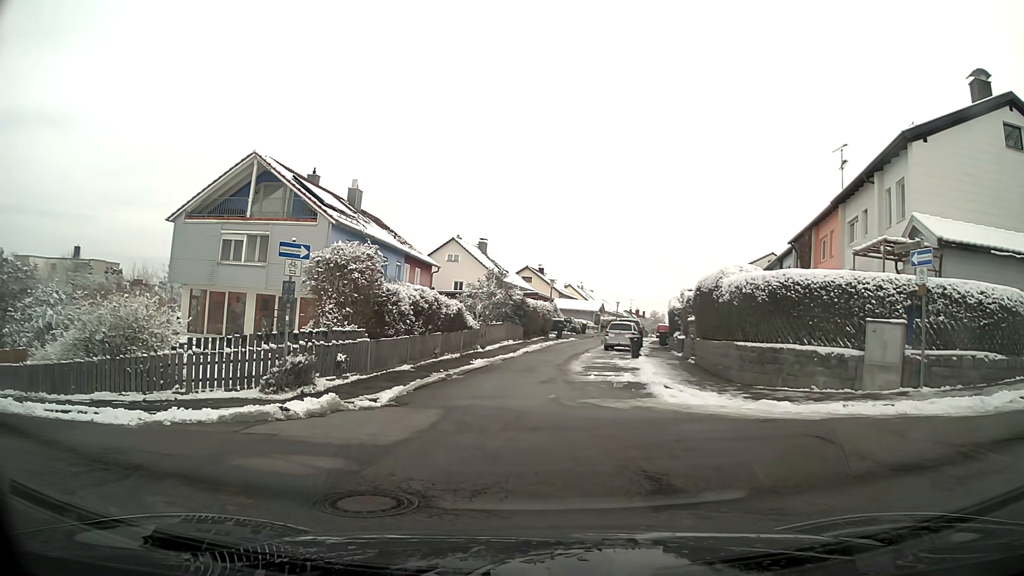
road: residential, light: Day
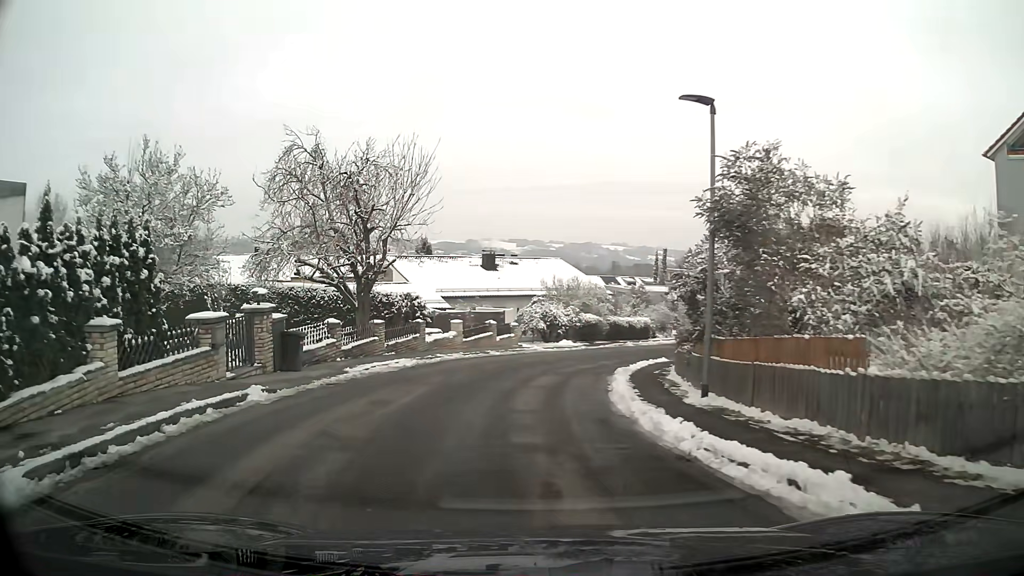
(-7.0, +6.6) m; -68°
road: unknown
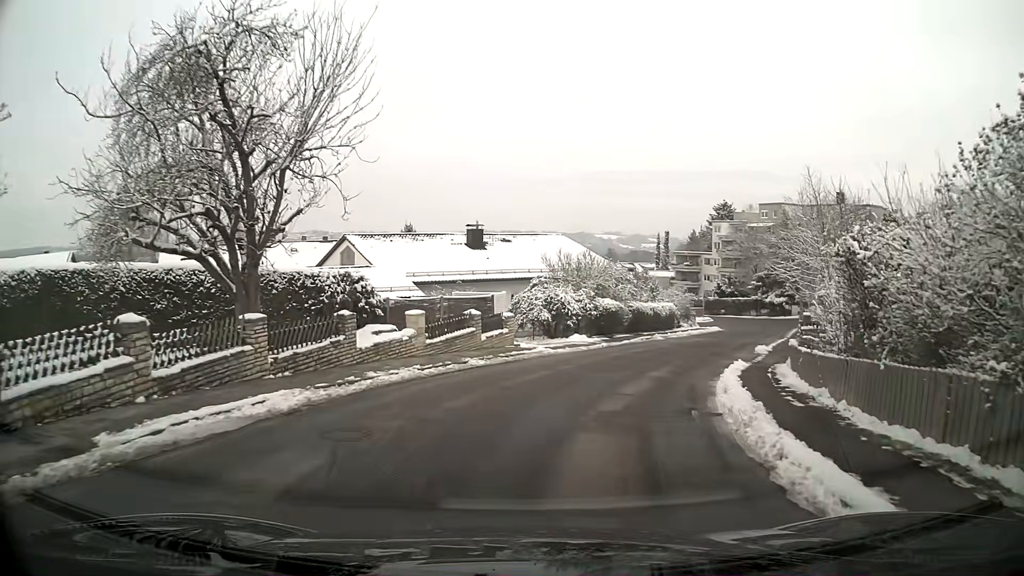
(0.0, +10.4) m; +3°
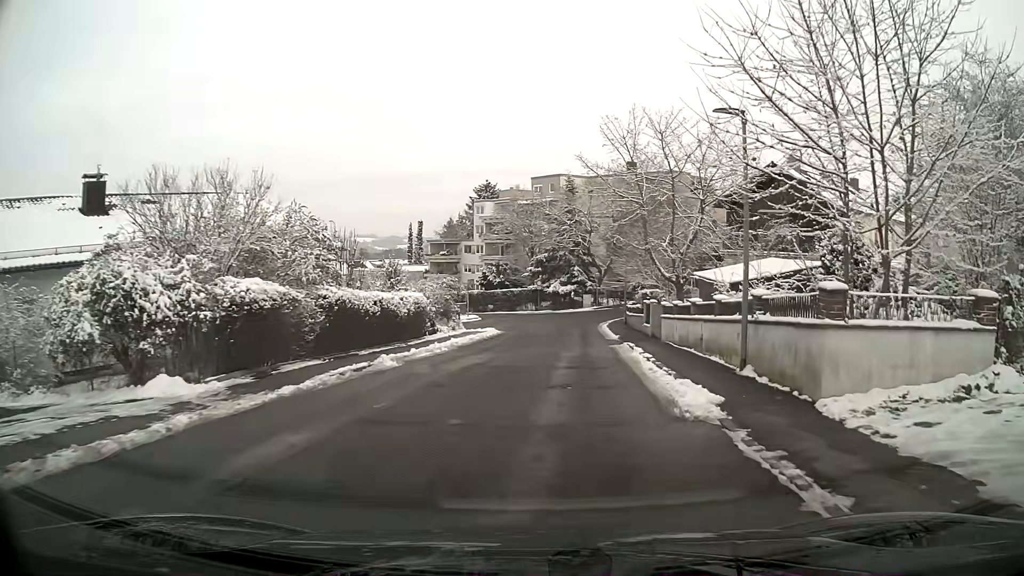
(+3.4, +18.7) m; +19°
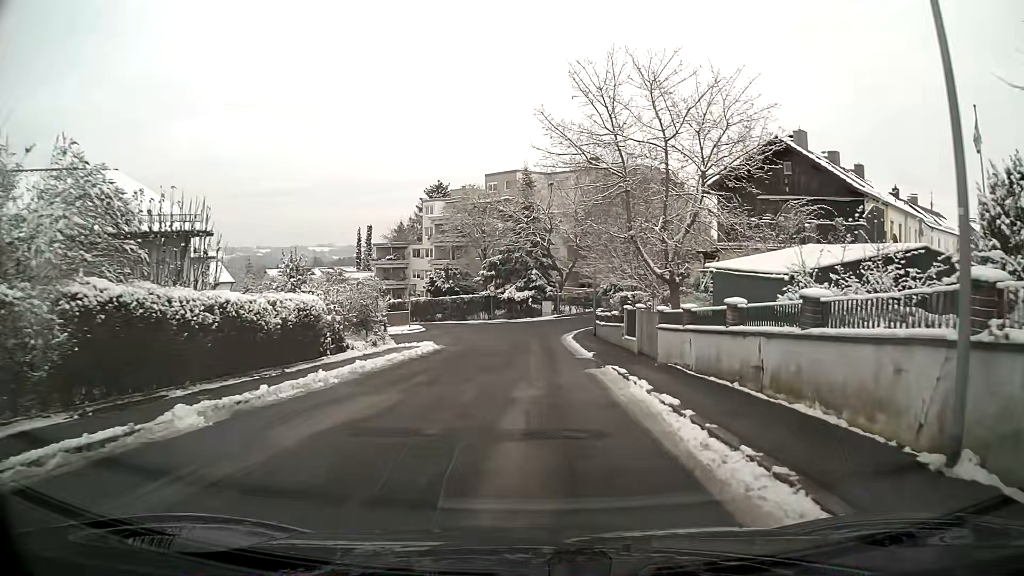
(+0.3, +7.9) m; +3°
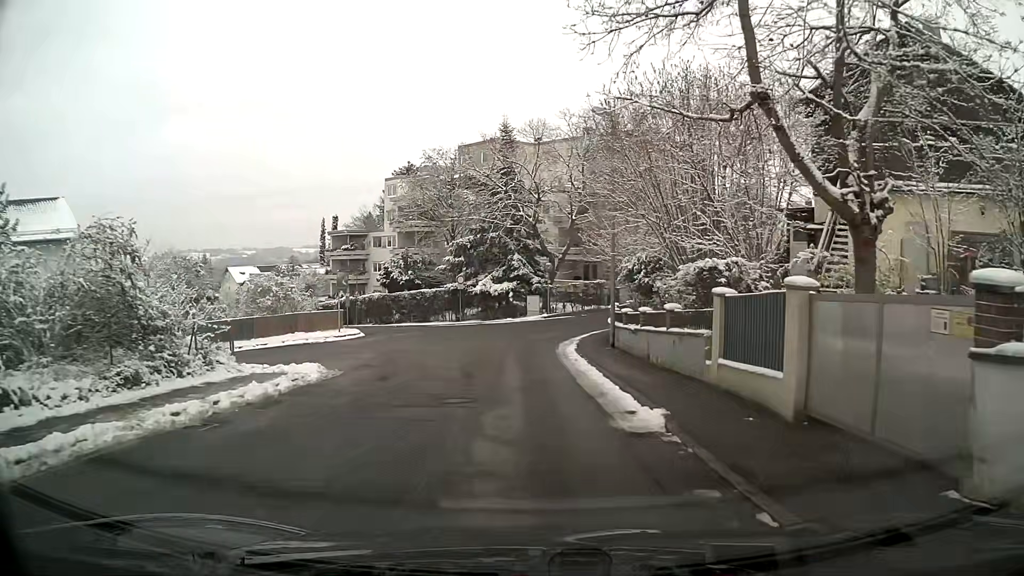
(+0.2, +14.8) m; +1°
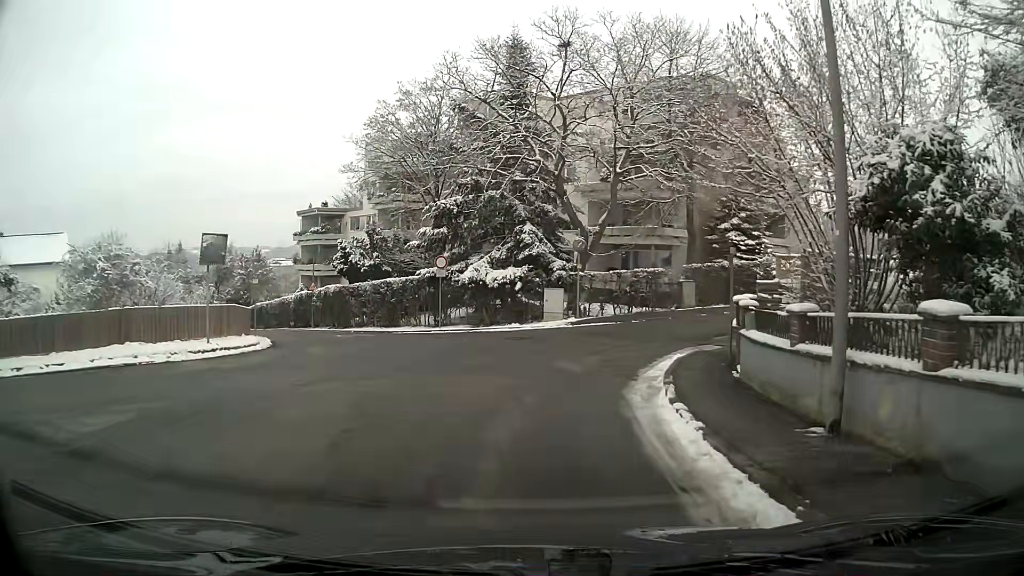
(-0.2, +16.2) m; -1°
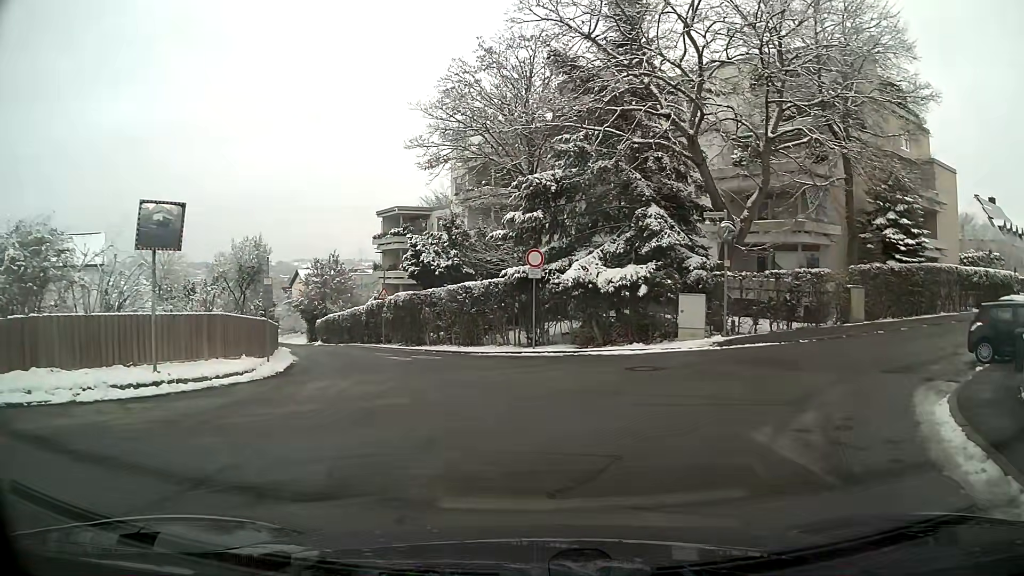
(-0.4, +7.8) m; -10°
(-7, +5) (-16, +1) (-23, -5) (-31, -12) (-38, -19) (-45, -26) (-52, -33) (-60, -40) (-67, -47) (-74, -54) m
